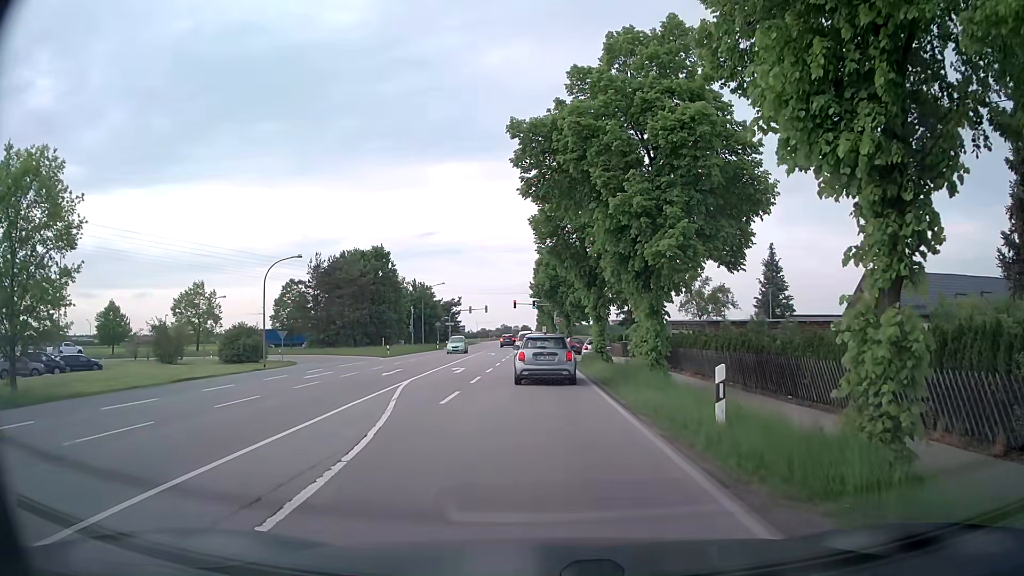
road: secondary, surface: asphalt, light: Day
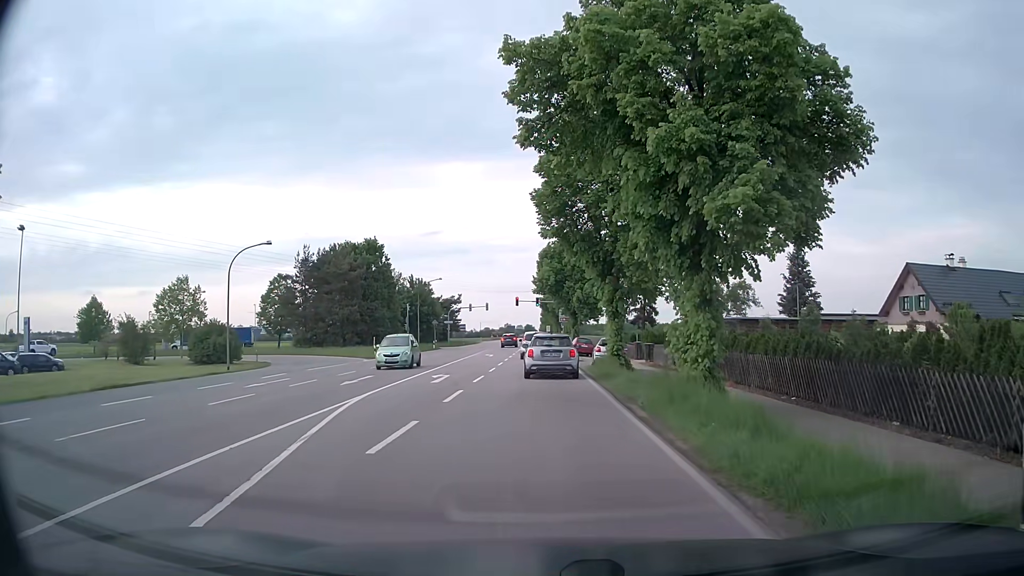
(0.0, +6.2) m; 0°
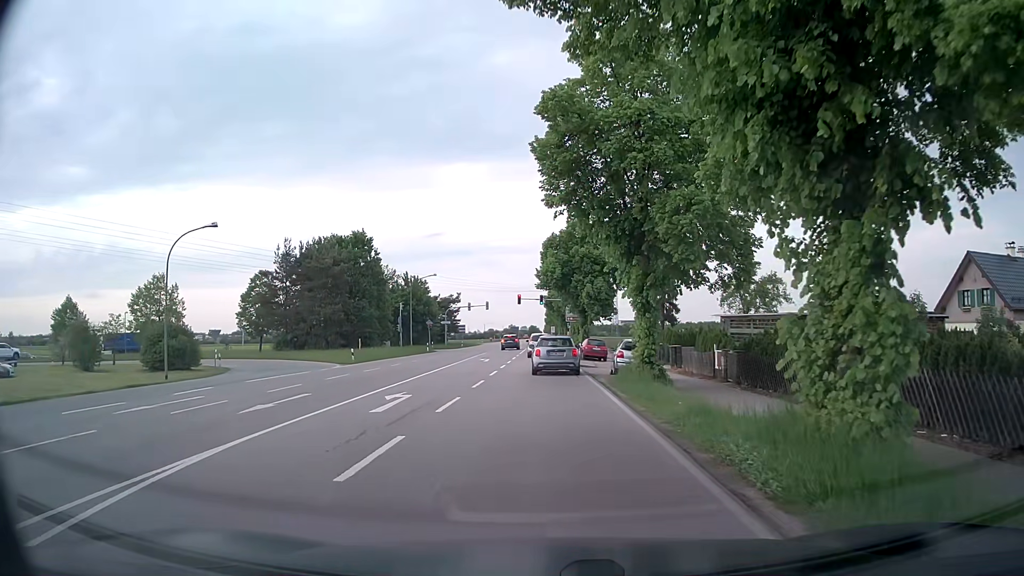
(0.0, +7.7) m; 0°
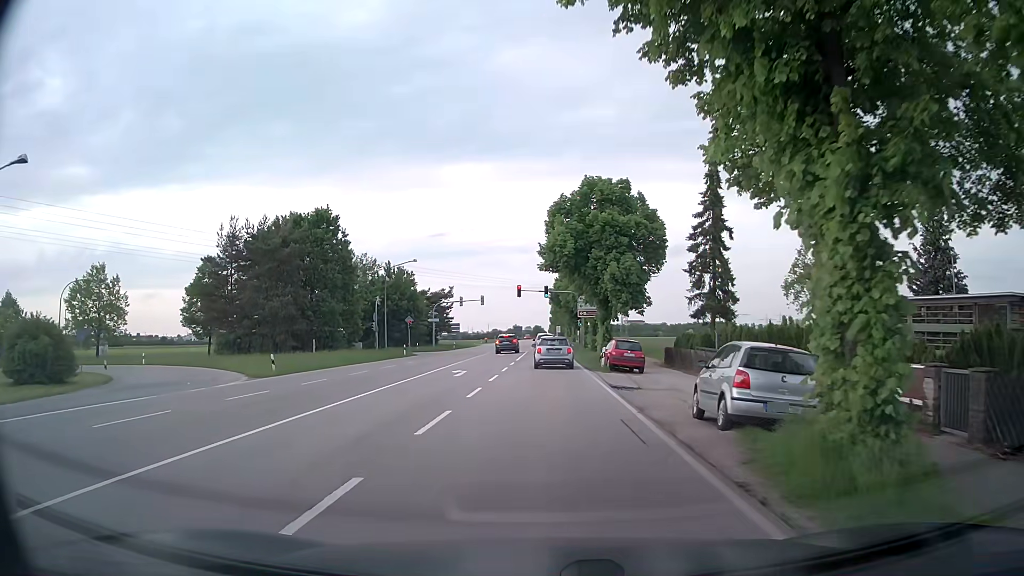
(-0.1, +15.0) m; -1°
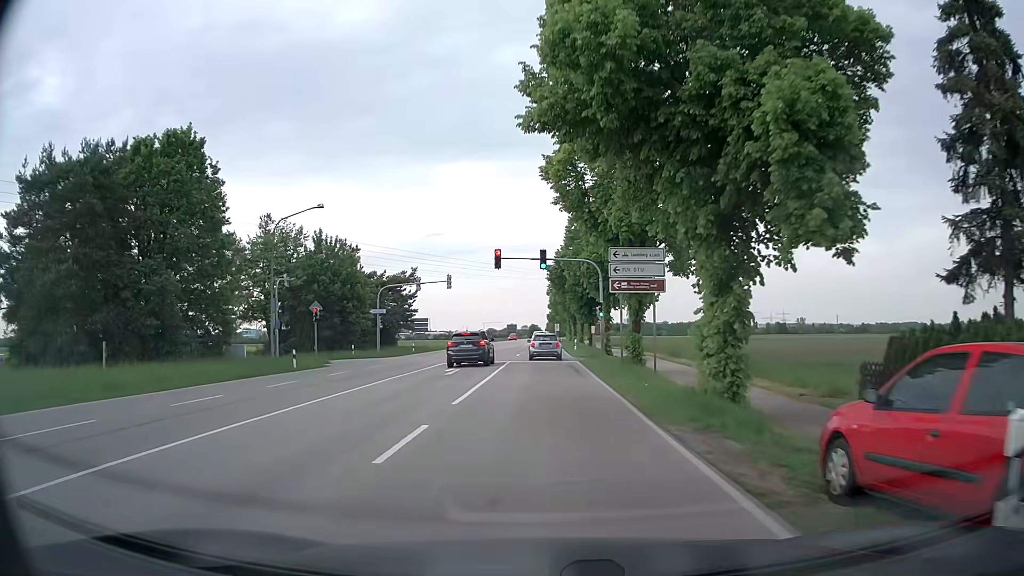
(0.0, +26.9) m; 0°
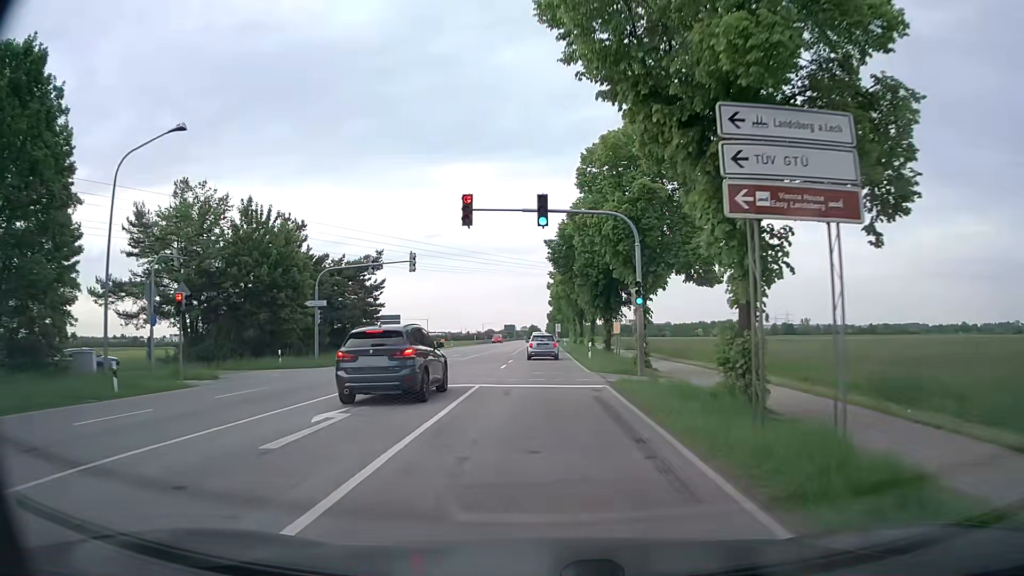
(0.0, +15.8) m; 0°
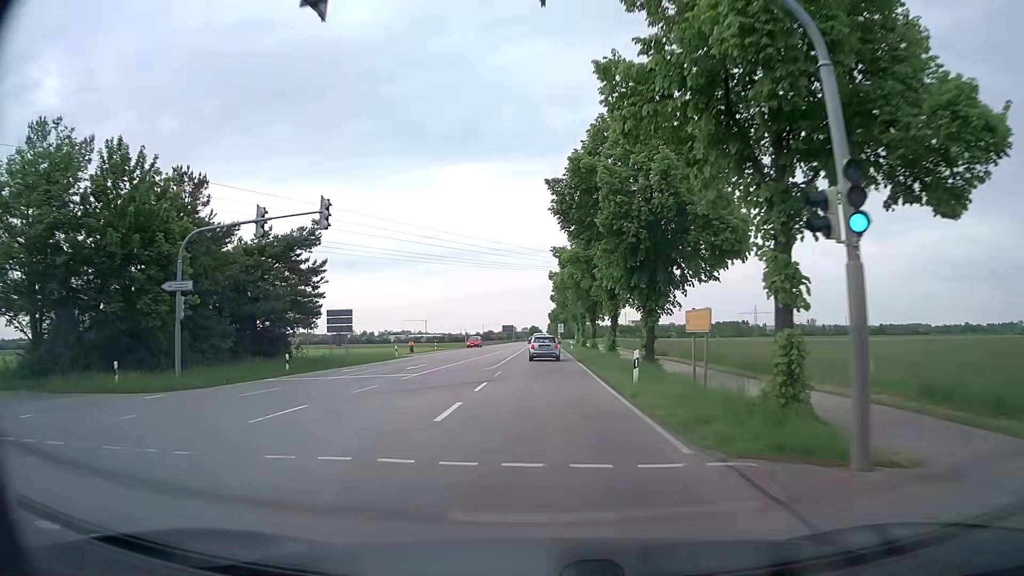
(0.0, +16.9) m; 0°
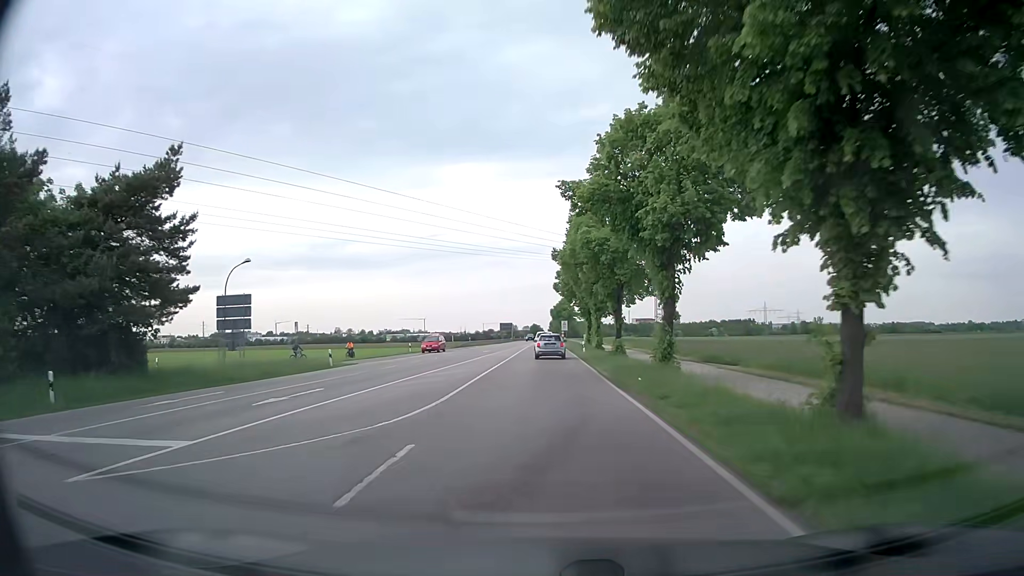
(-0.1, +17.8) m; 0°
(0, +10) (0, +20) (0, +30) (0, +40) (0, +50) (0, +60) (0, +70) (0, +80) (0, +90) (0, +100) m
